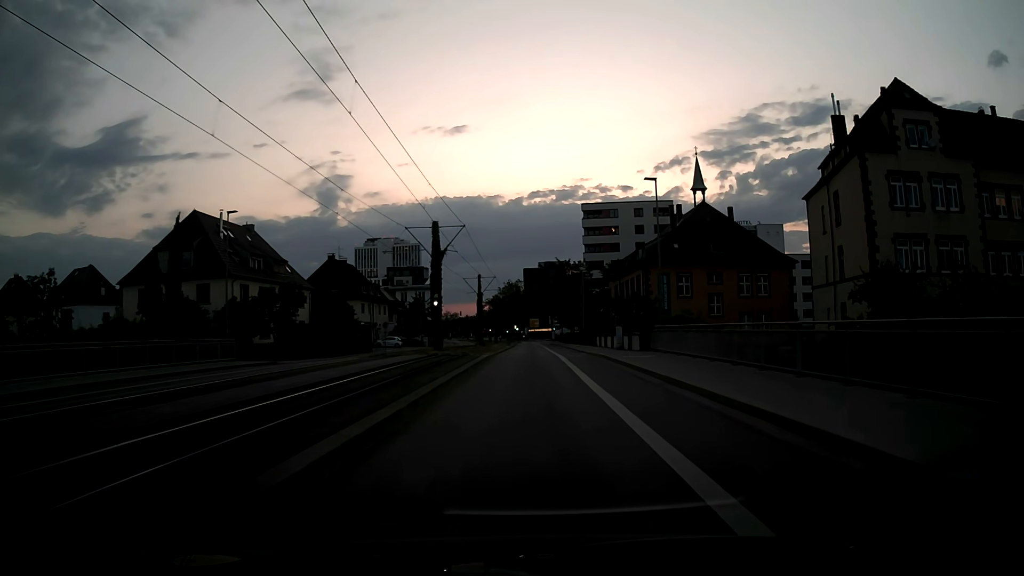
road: secondary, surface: asphalt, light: Dusk
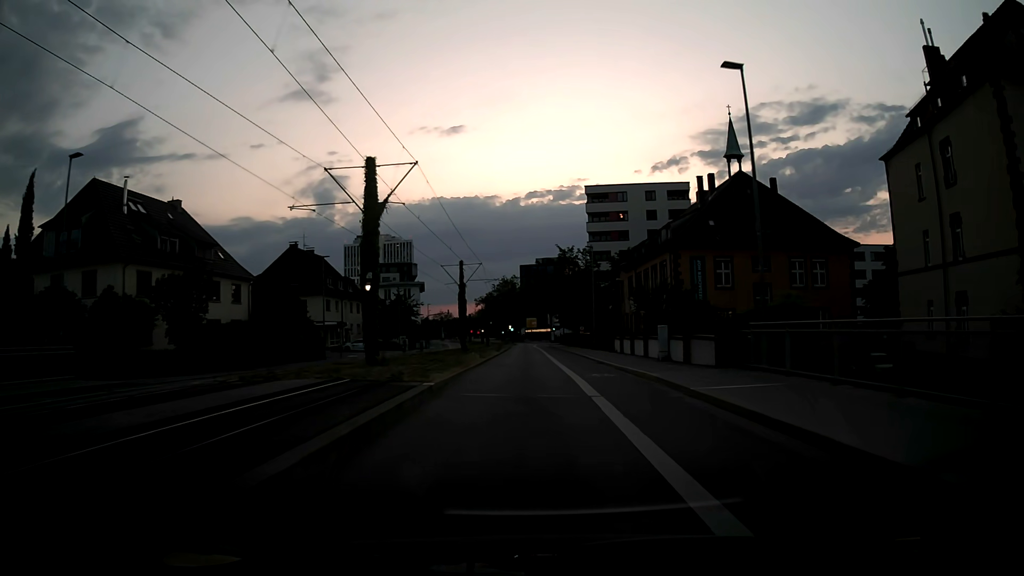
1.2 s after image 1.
(+0.1, +14.8) m; 0°
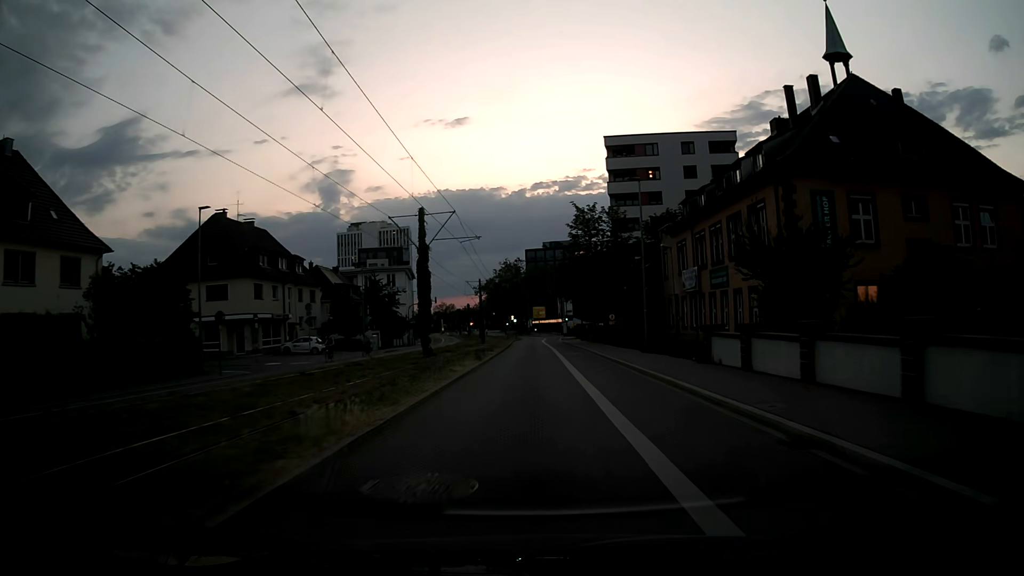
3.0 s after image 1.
(-0.1, +22.2) m; 0°
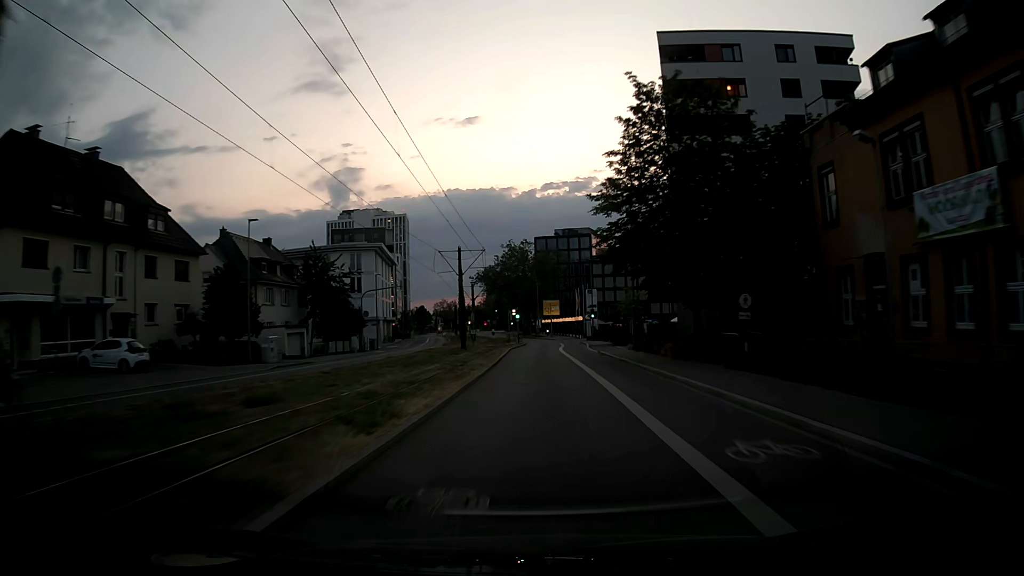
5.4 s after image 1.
(-0.6, +30.0) m; -1°
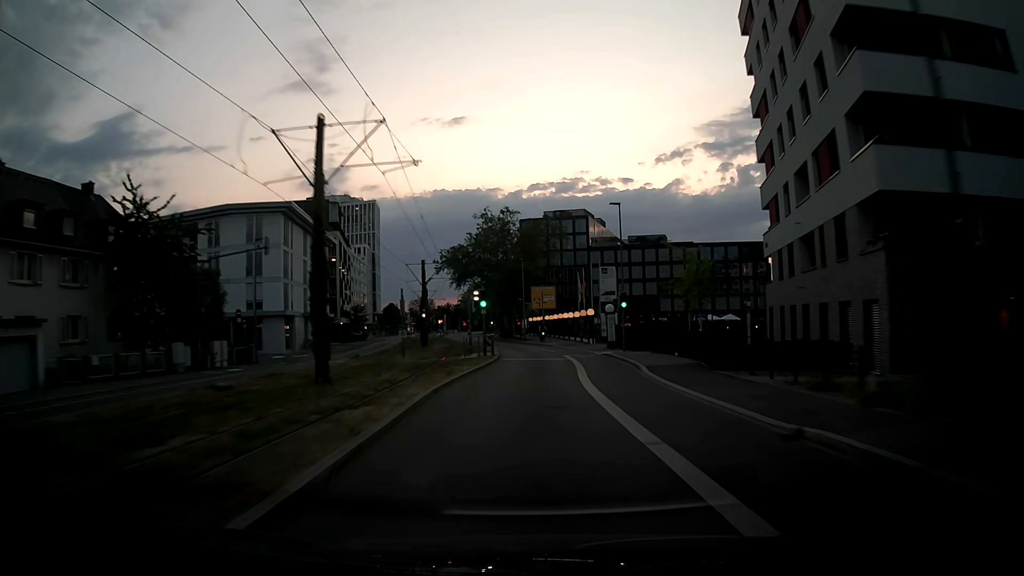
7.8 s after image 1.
(+0.1, +30.5) m; +1°
(0, +10) (0, +20) (0, +30) (-1, +40) (-2, +50) (-3, +60) (-6, +70) (-7, +79) (-9, +89) (-9, +99) m
